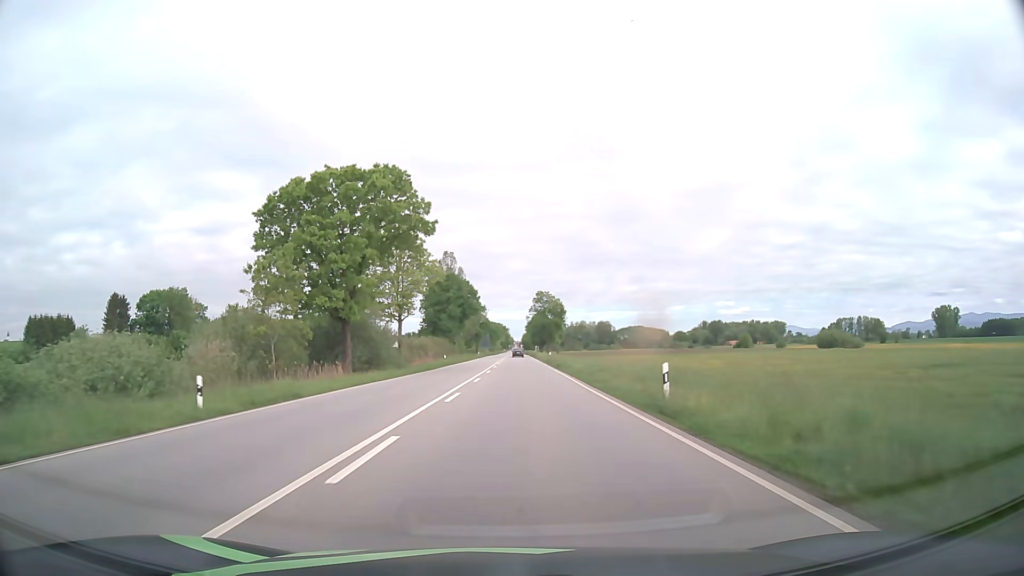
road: primary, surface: asphalt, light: Day
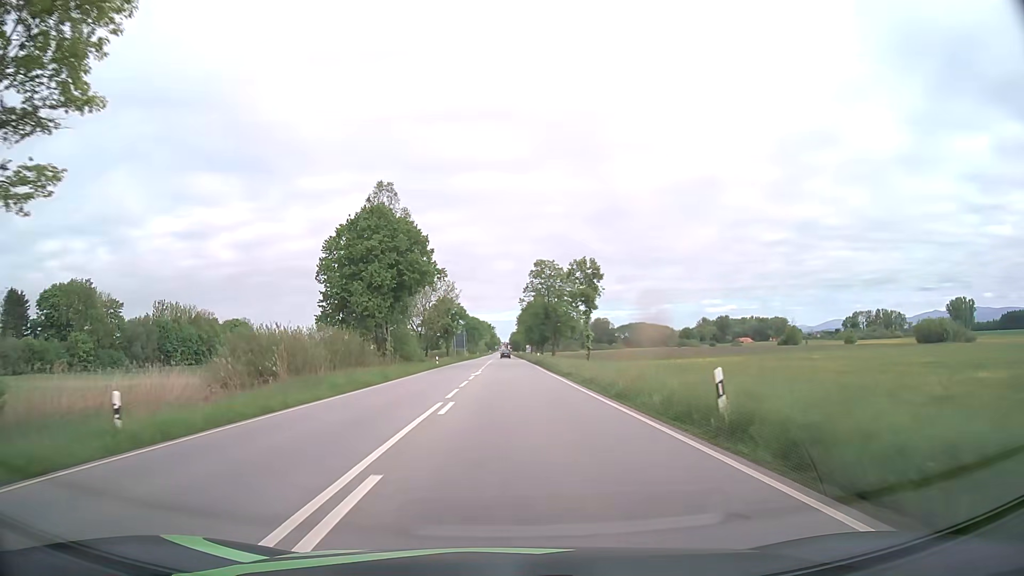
(+0.6, +55.2) m; +1°
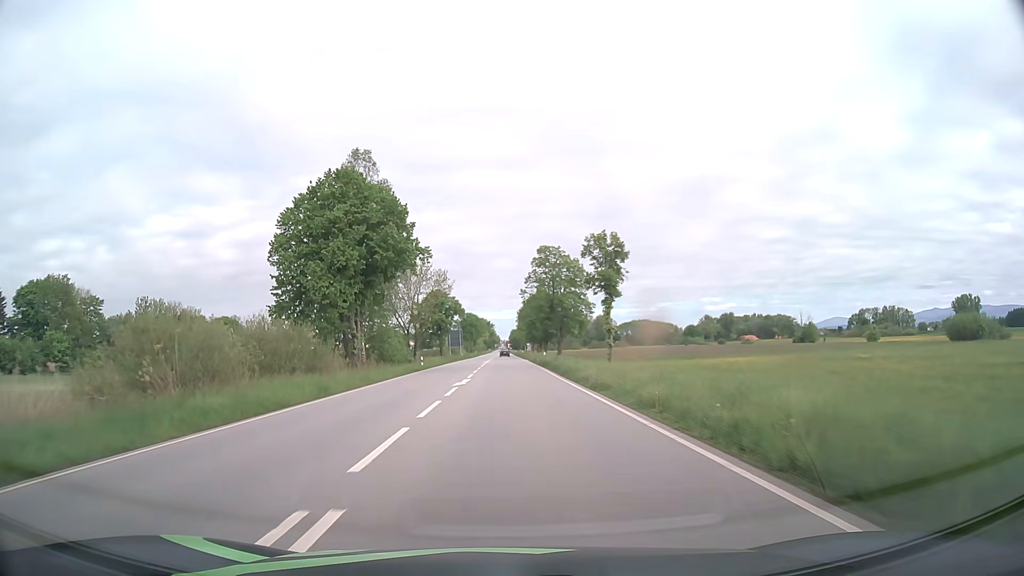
(0.0, +11.8) m; 0°
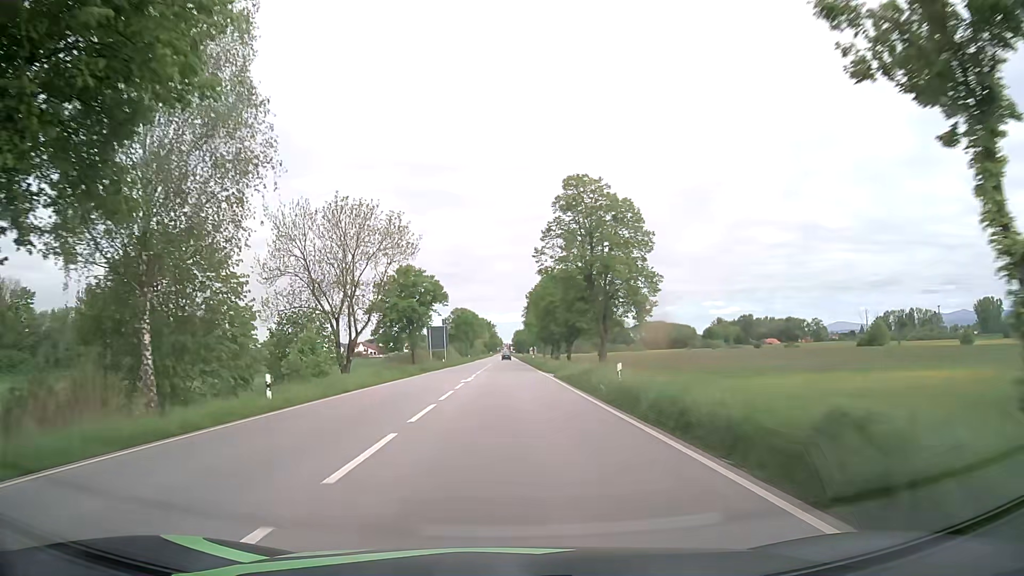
(-0.1, +37.0) m; 0°
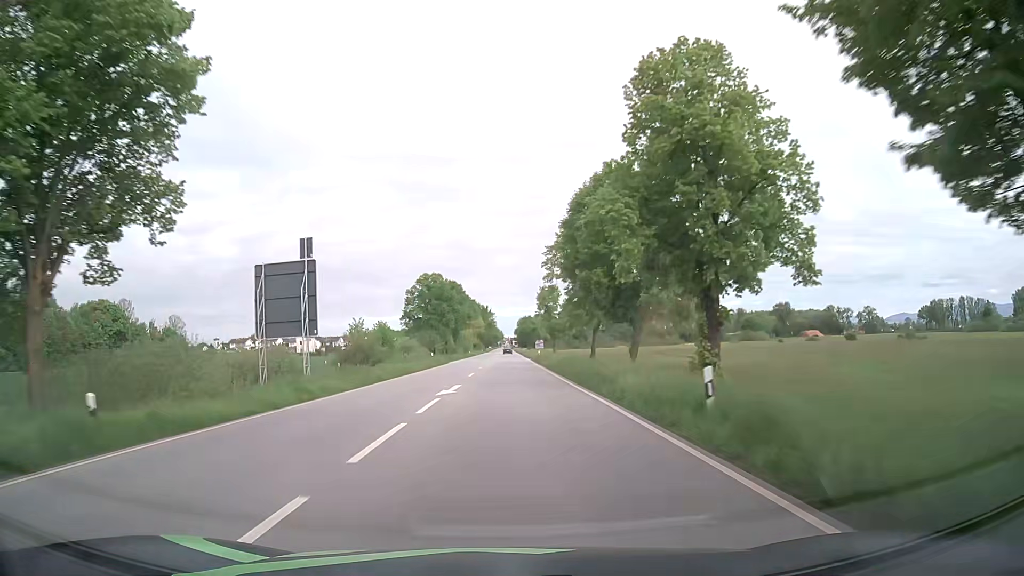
(-0.2, +65.4) m; 0°
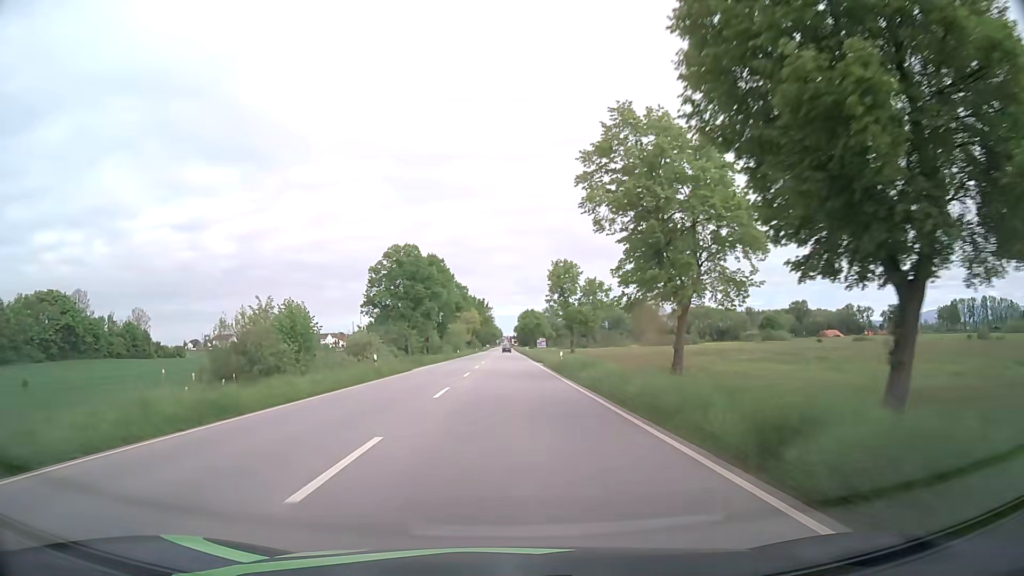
(0.0, +26.8) m; 0°
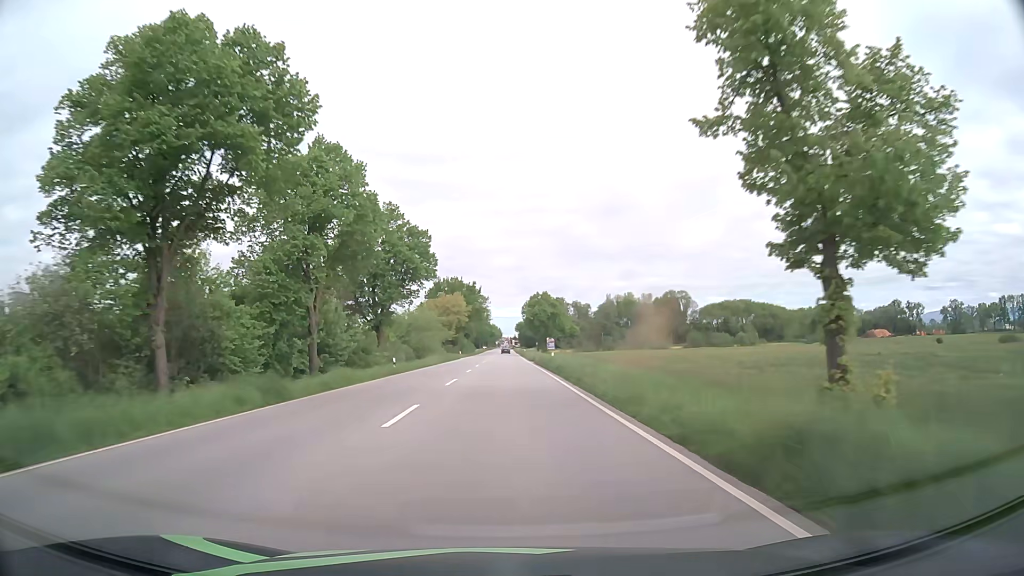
(-0.2, +54.5) m; 0°
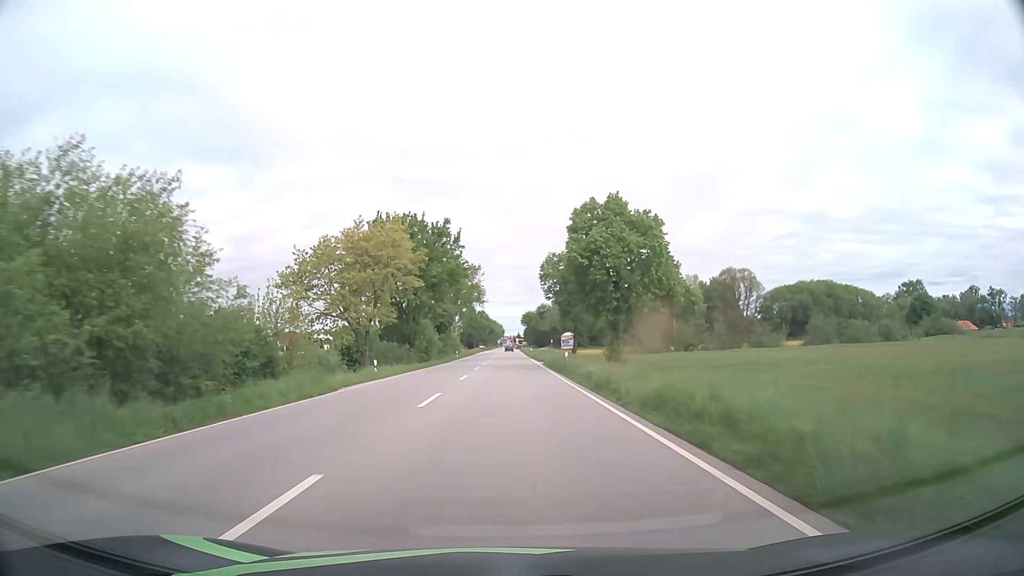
(-0.2, +68.7) m; 0°
(0, +10) (0, +20) (0, +30) (0, +40) (0, +50) (0, +60) (0, +70) (0, +80) (0, +90) (0, +100) m
